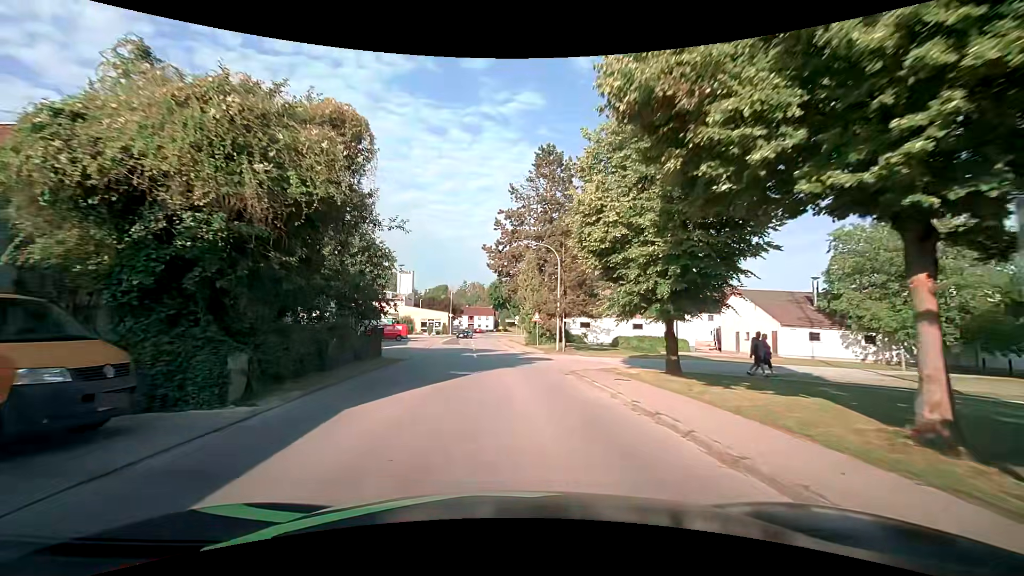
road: tertiary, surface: asphalt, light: Day
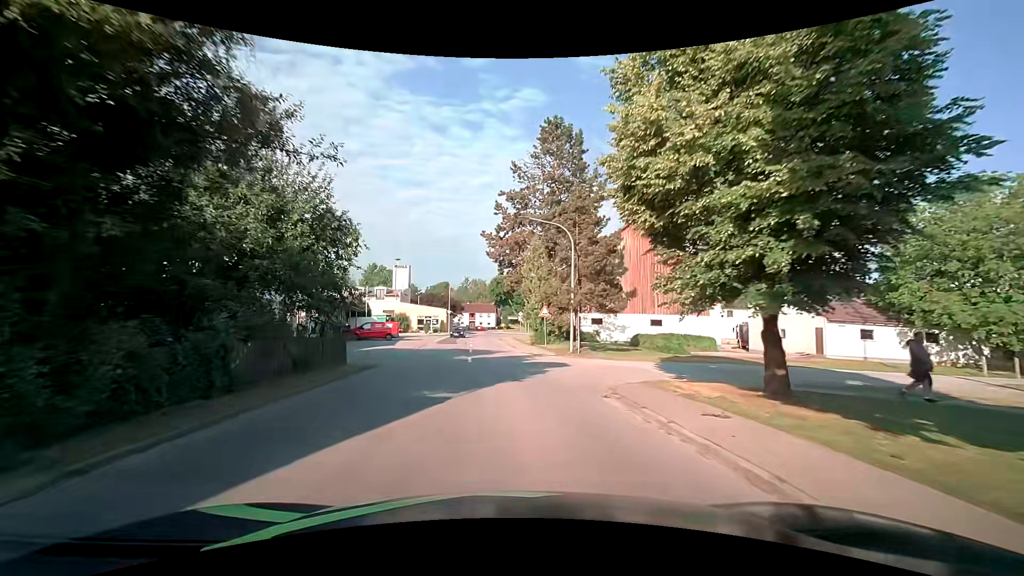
(0.0, +5.9) m; 0°
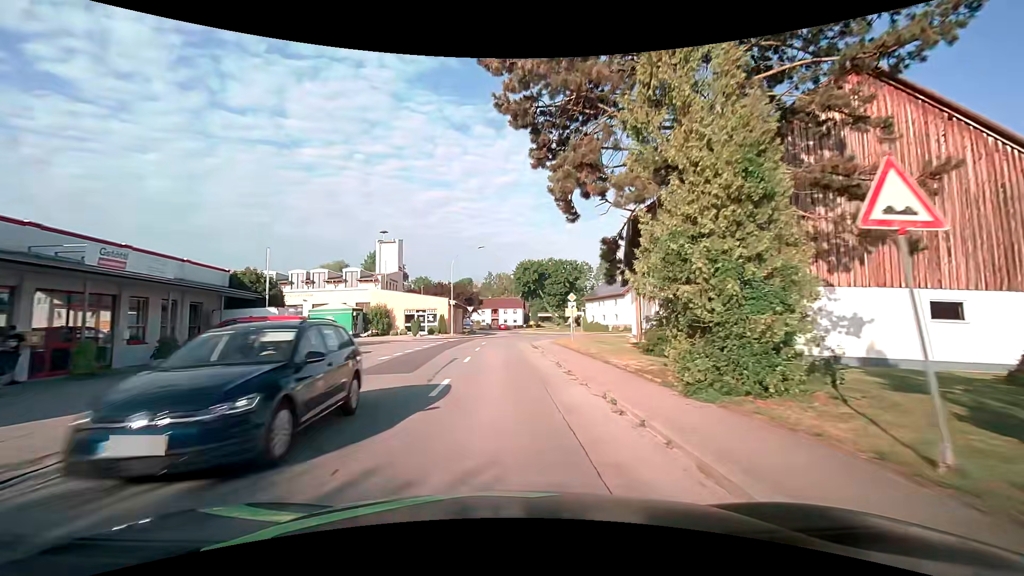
(-0.8, +29.3) m; -4°
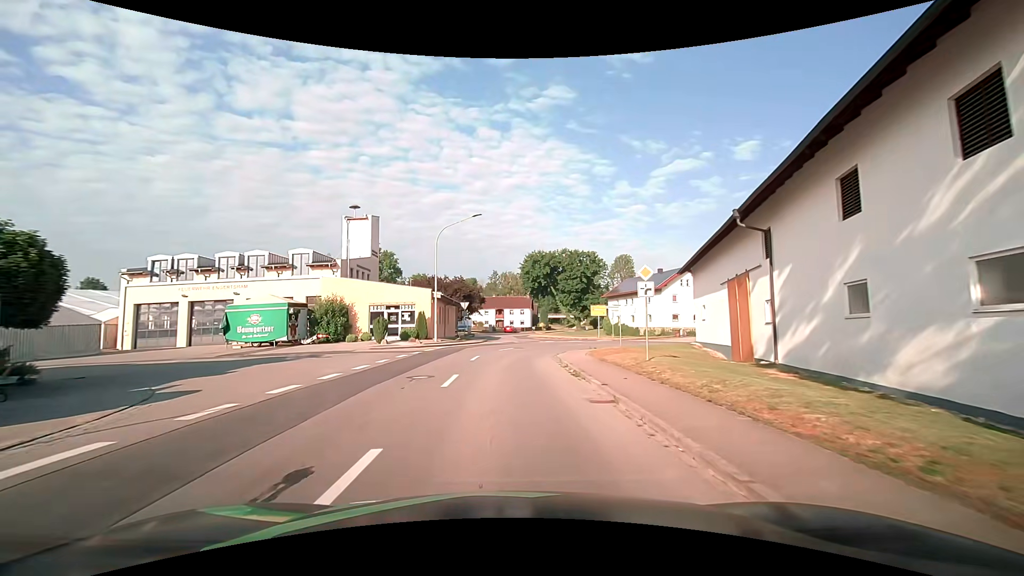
(-0.1, +15.9) m; 0°
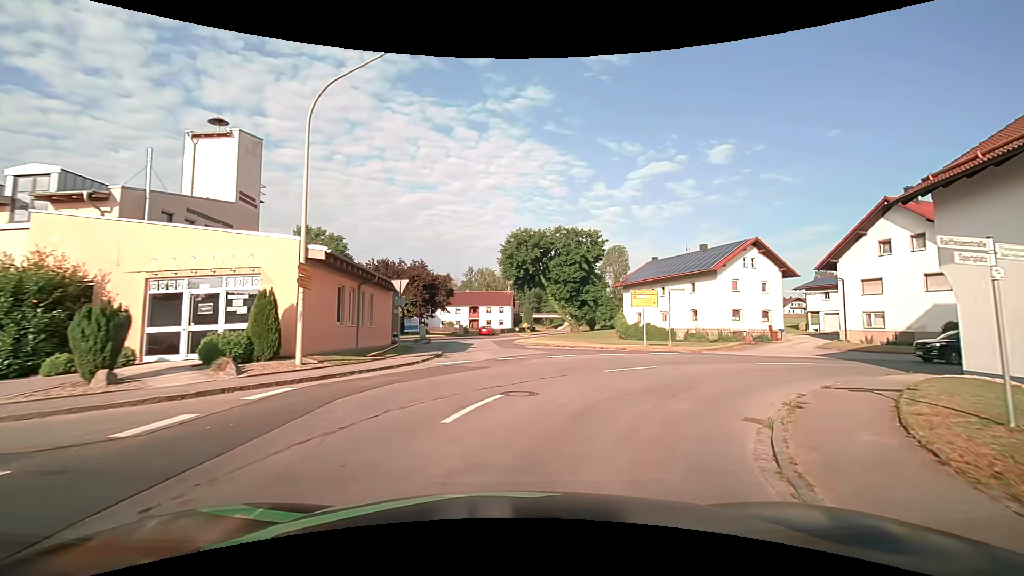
(-0.1, +22.1) m; +3°
(+2, +10) (+8, +18) (+17, +22) (+27, +23) (+37, +24) (+47, +25) (+57, +26) (+67, +27) (+77, +28) (+87, +29) m
